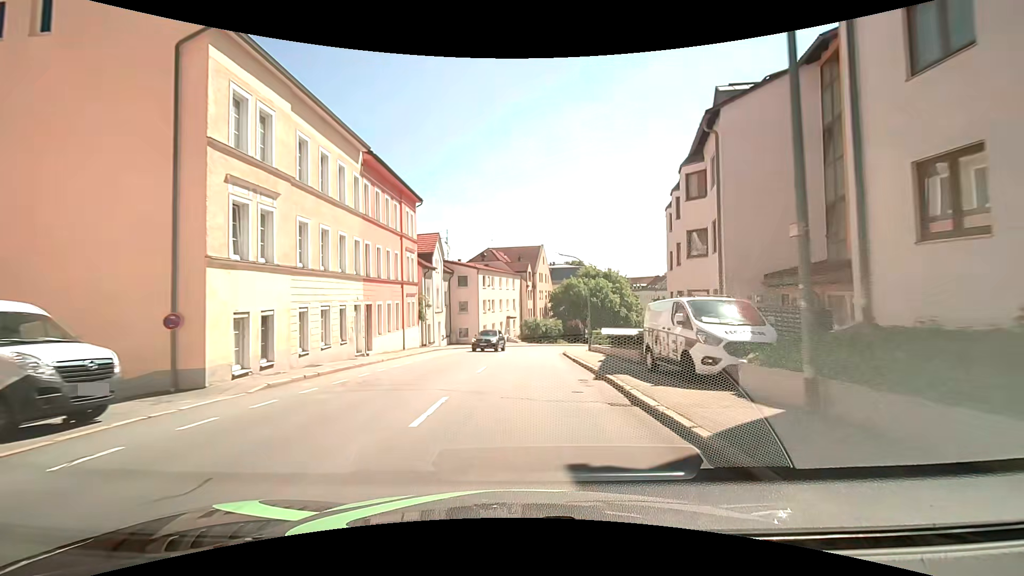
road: tertiary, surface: asphalt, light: Day
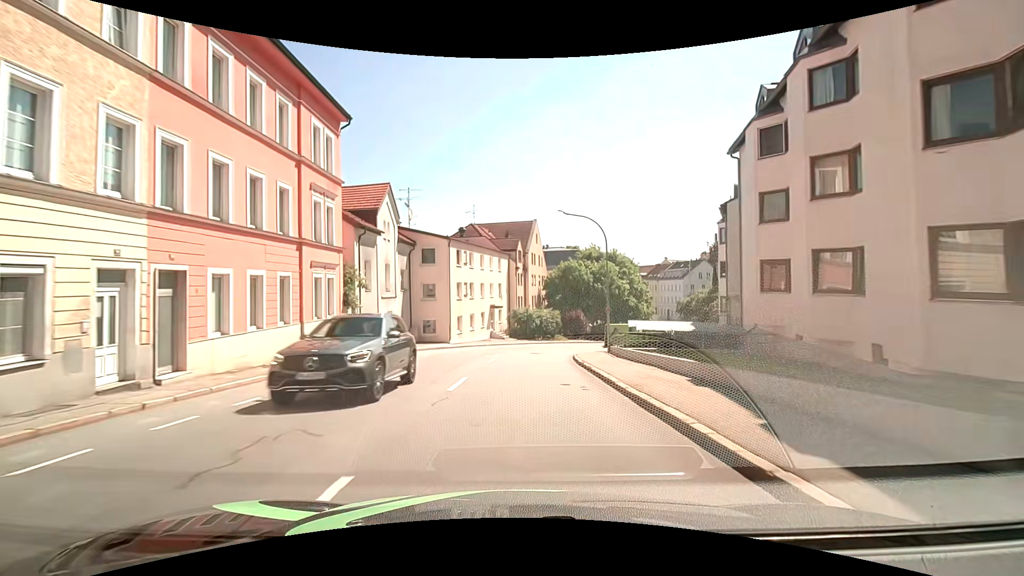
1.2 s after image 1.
(+0.3, +14.3) m; +1°
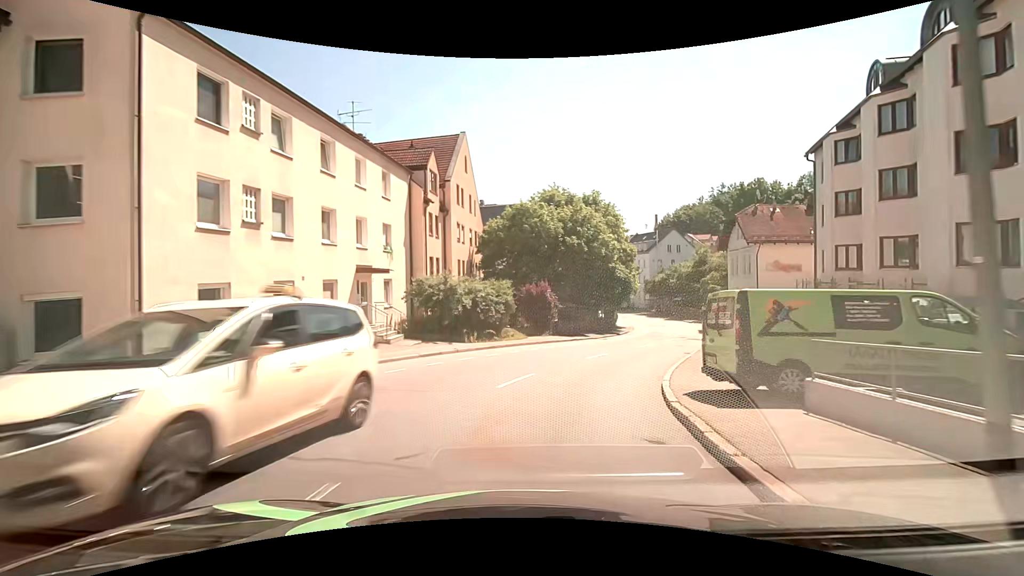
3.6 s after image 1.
(+1.3, +26.9) m; +8°
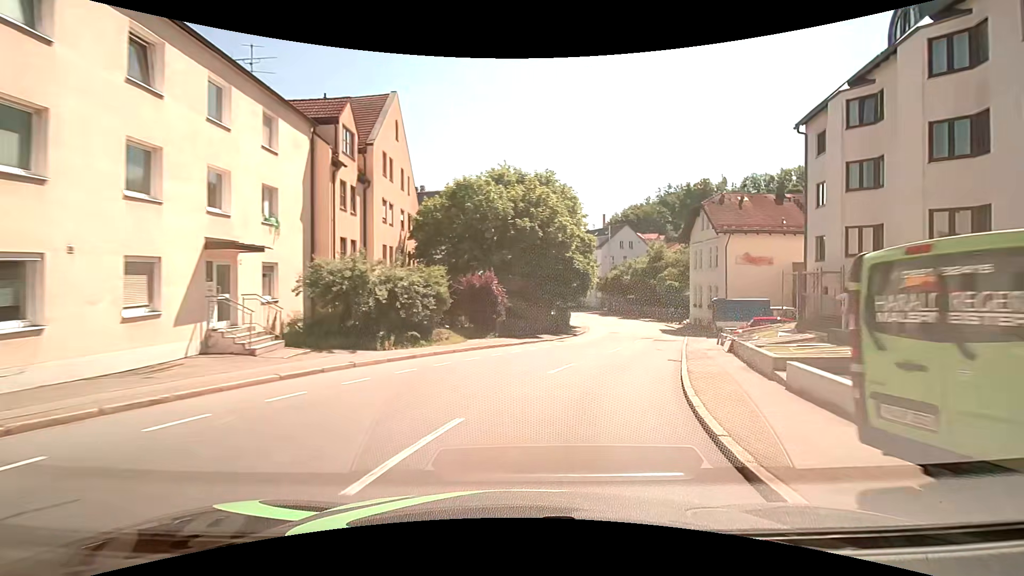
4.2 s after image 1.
(+0.2, +6.3) m; +5°
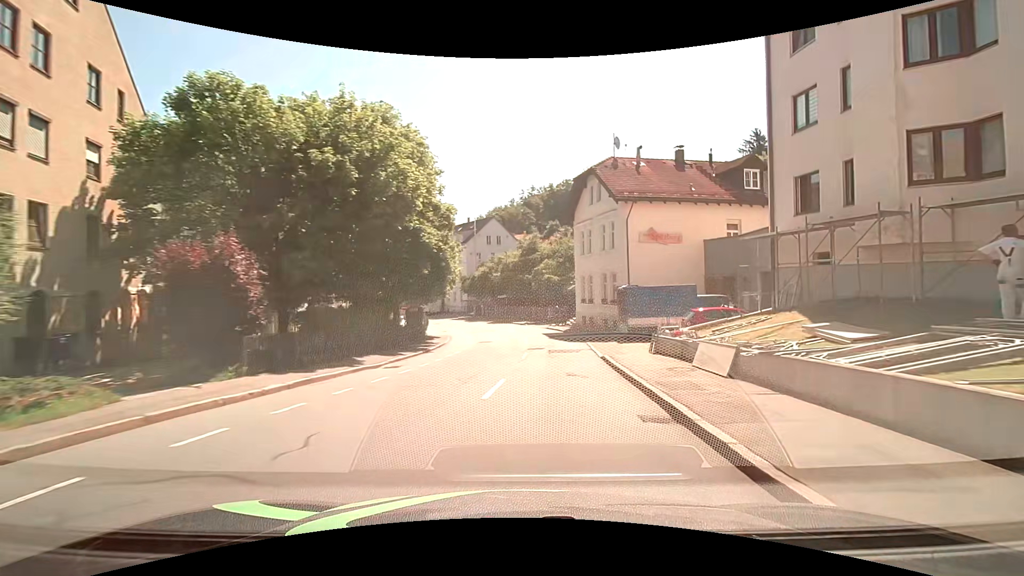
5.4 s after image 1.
(+1.9, +12.7) m; +15°
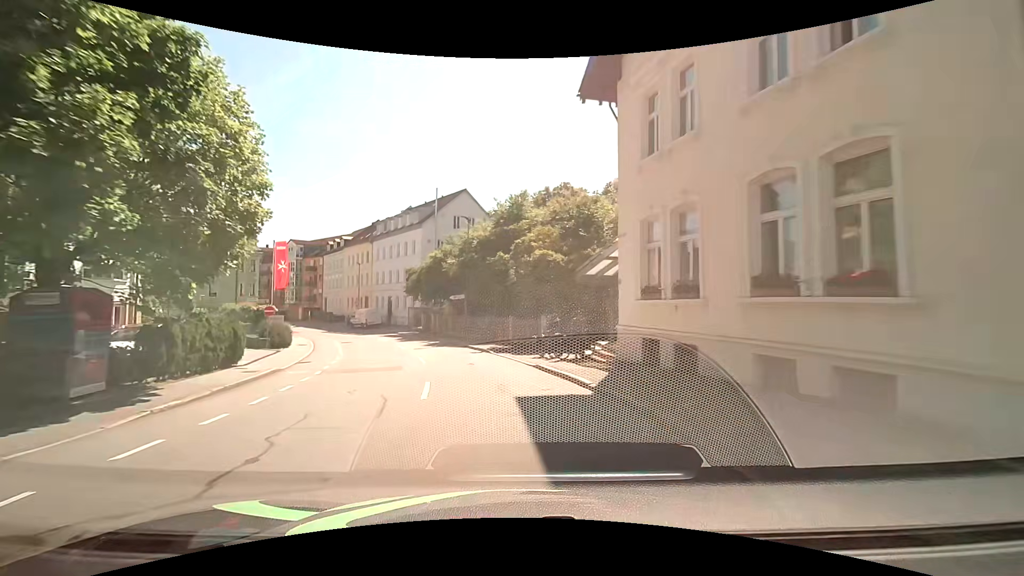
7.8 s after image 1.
(+1.7, +26.1) m; +2°
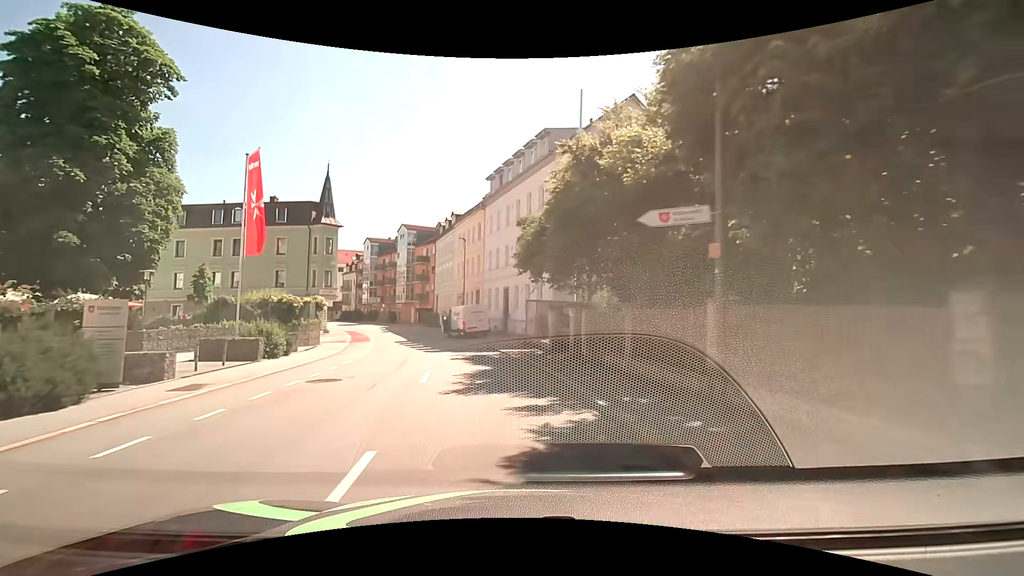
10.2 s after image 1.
(-3.9, +24.9) m; -17°
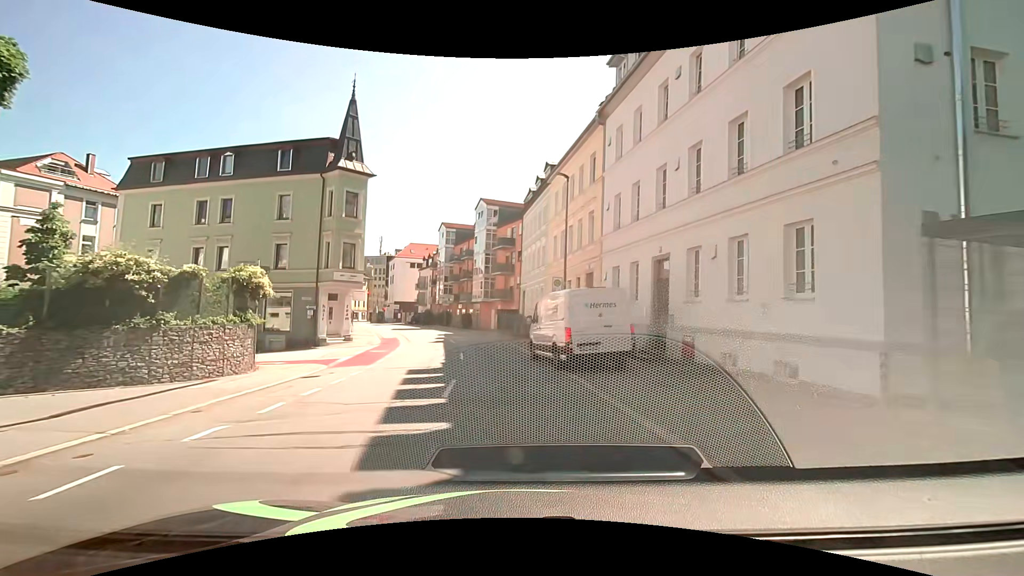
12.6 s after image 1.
(-2.1, +19.7) m; -11°
(-1, +10) (-3, +20) (-11, +25) (-21, +27) (-31, +29) (-40, +32) (-50, +34) (-60, +36) (-70, +38) (-80, +40) m
